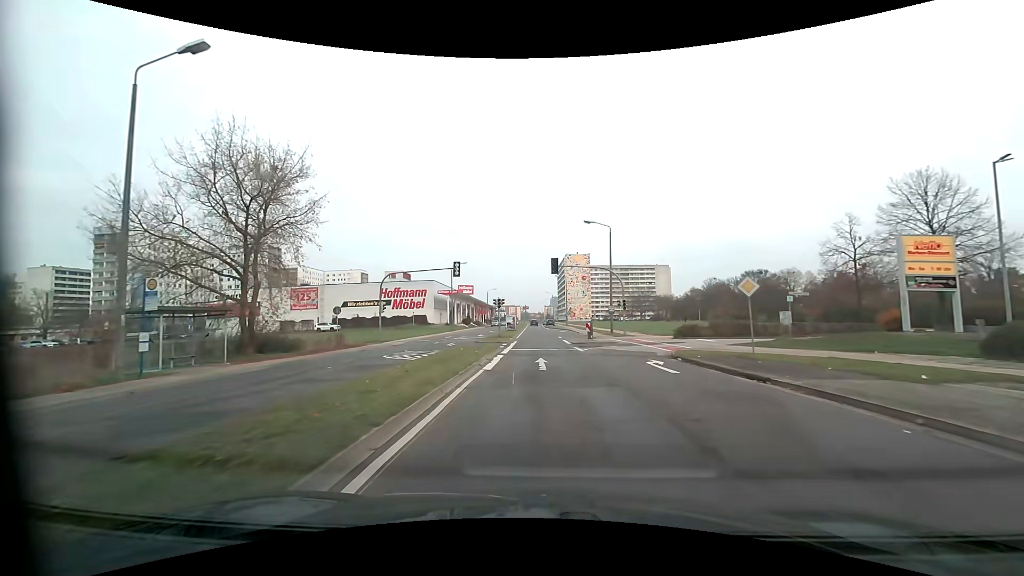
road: tertiary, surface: asphalt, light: Day
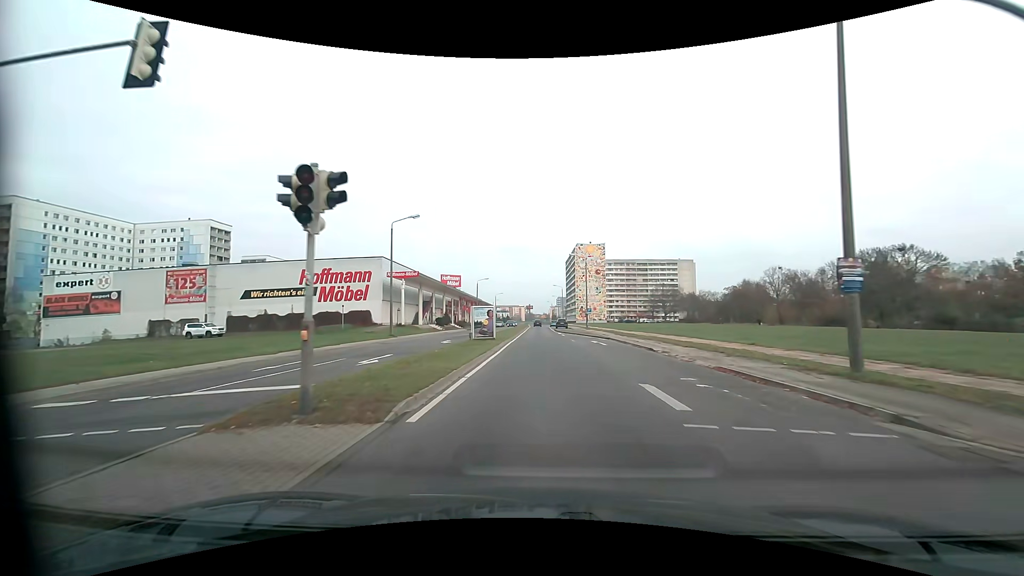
(0.0, +37.6) m; 0°
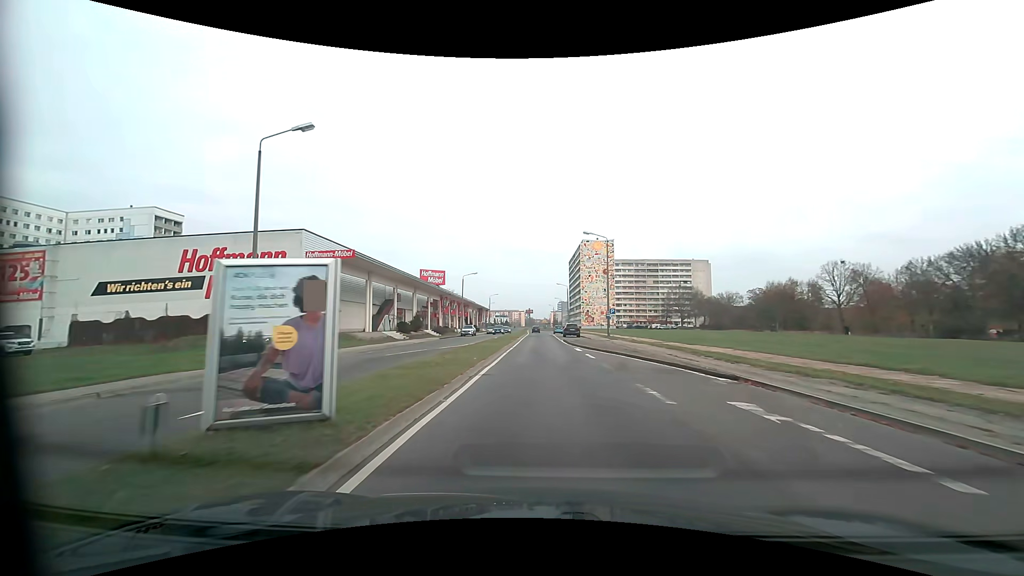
(-0.1, +23.2) m; 0°
(0, +10) (0, +20) (0, +30) (0, +40) (0, +50) (0, +60) (0, +70) (0, +80) (0, +90) (0, +100) m
